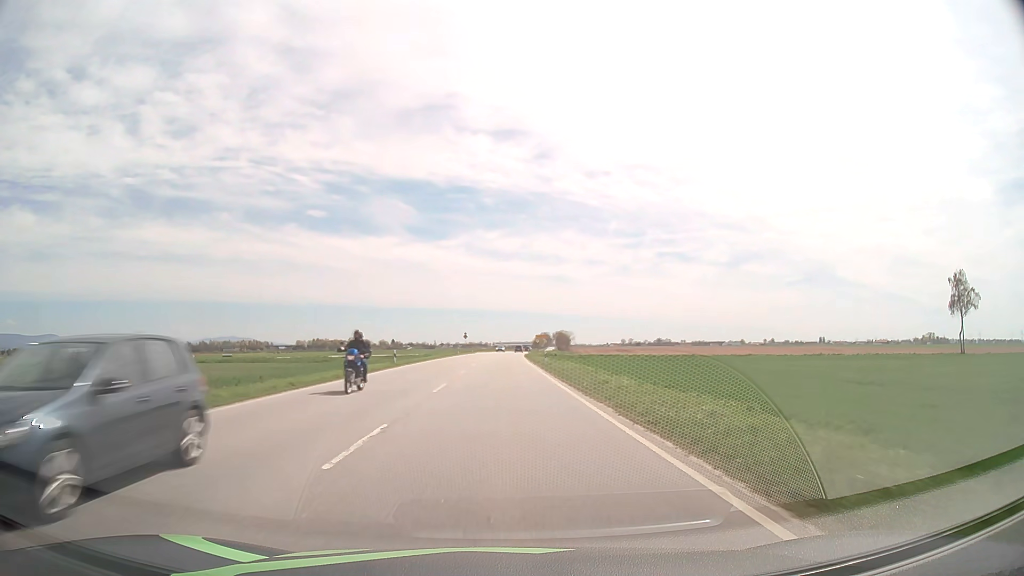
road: primary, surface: asphalt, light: Day
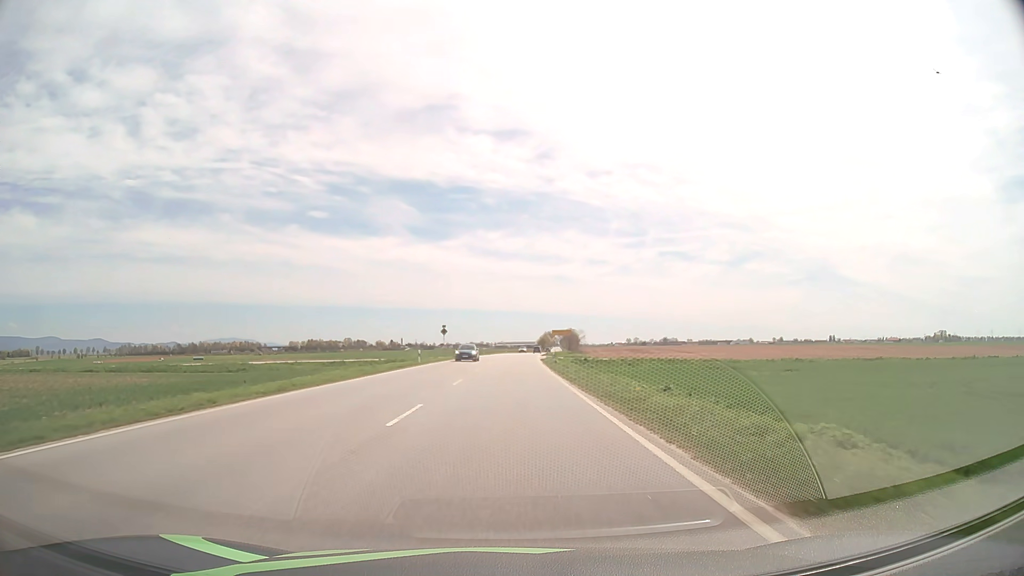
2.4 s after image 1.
(-0.2, +44.3) m; 0°
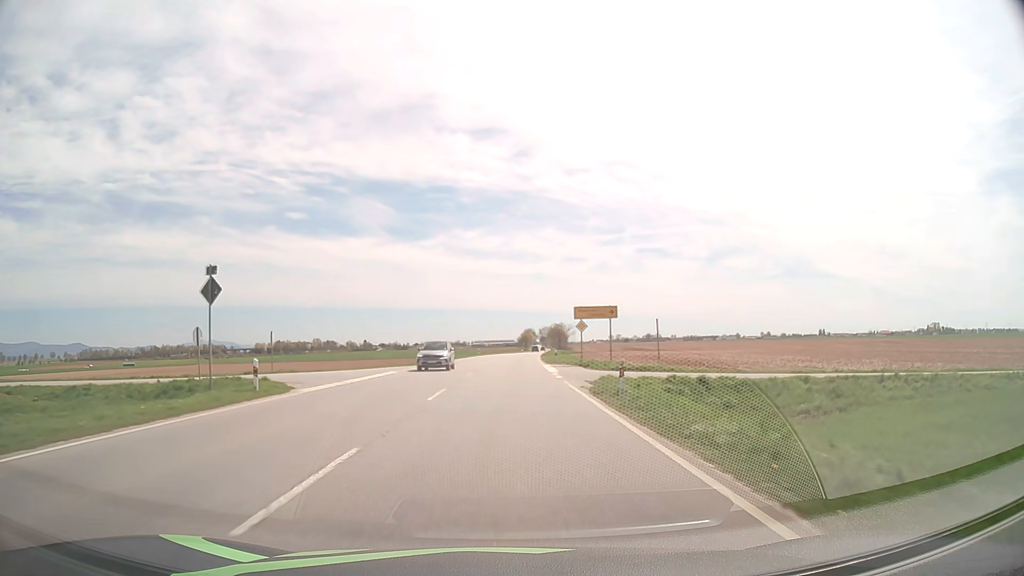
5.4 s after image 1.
(+0.8, +54.8) m; +2°
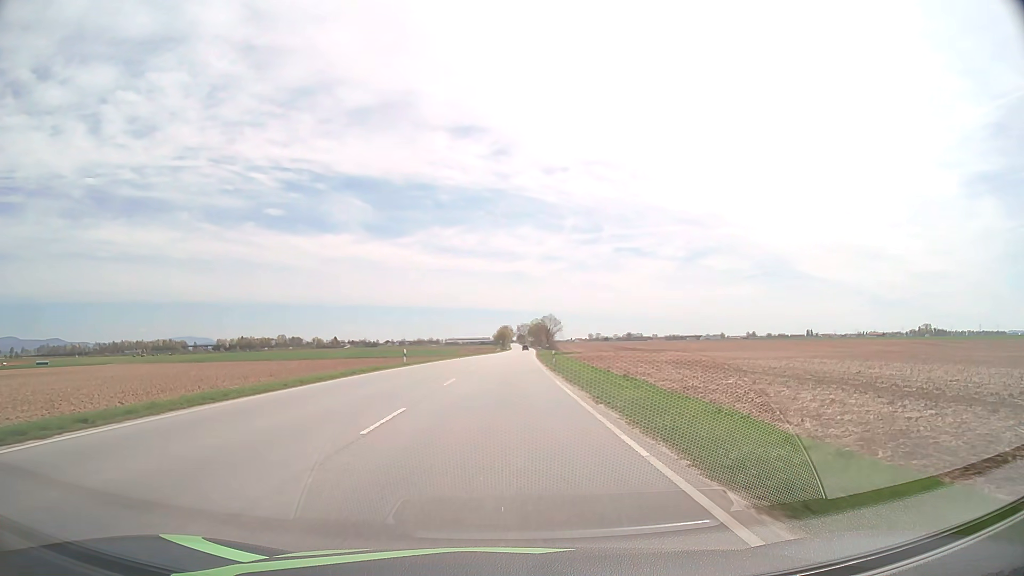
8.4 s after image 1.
(+1.0, +54.4) m; +2°
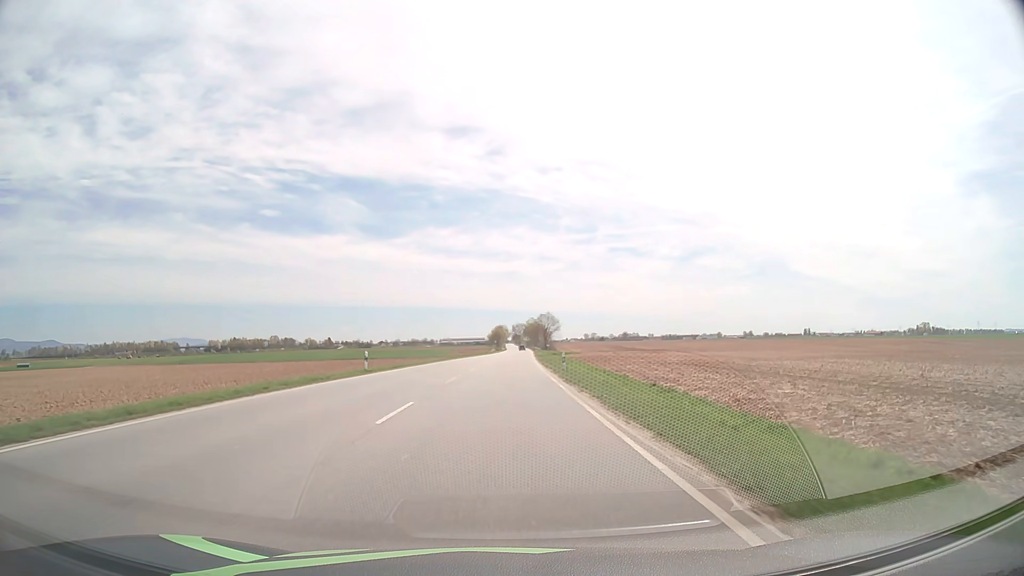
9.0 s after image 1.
(0.0, +10.9) m; 0°
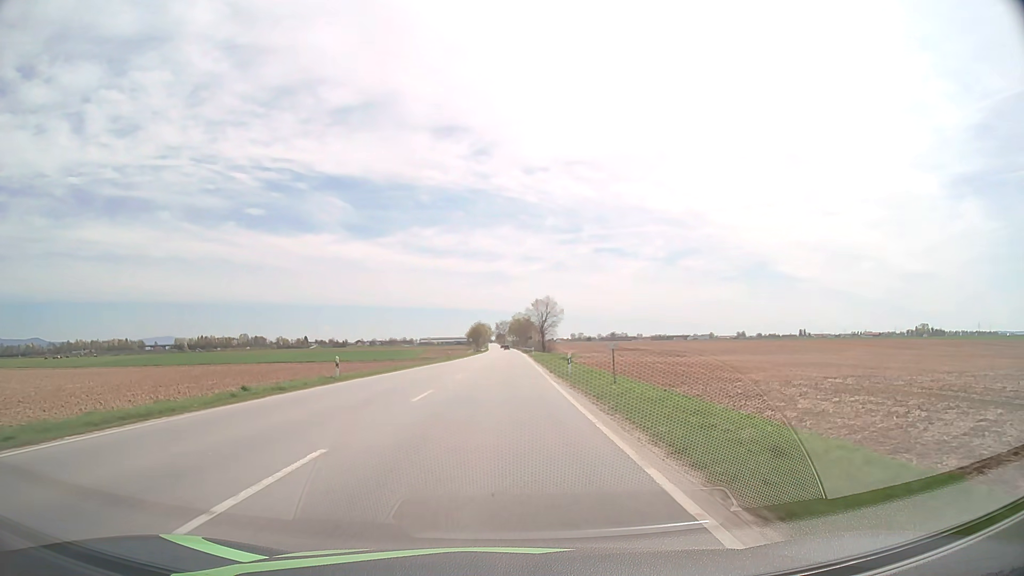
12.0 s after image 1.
(+0.8, +55.0) m; +1°
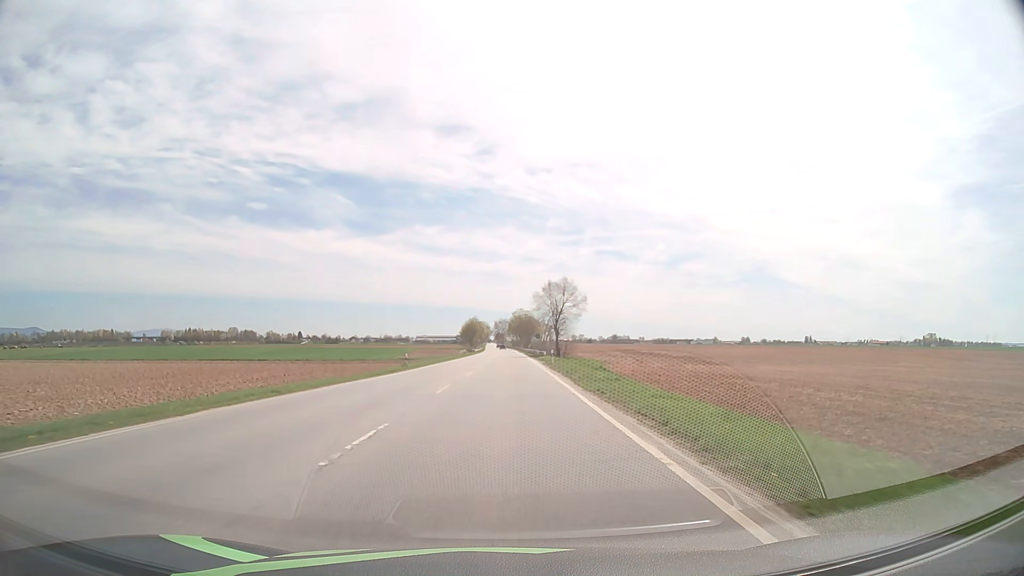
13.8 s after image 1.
(0.0, +33.3) m; 0°
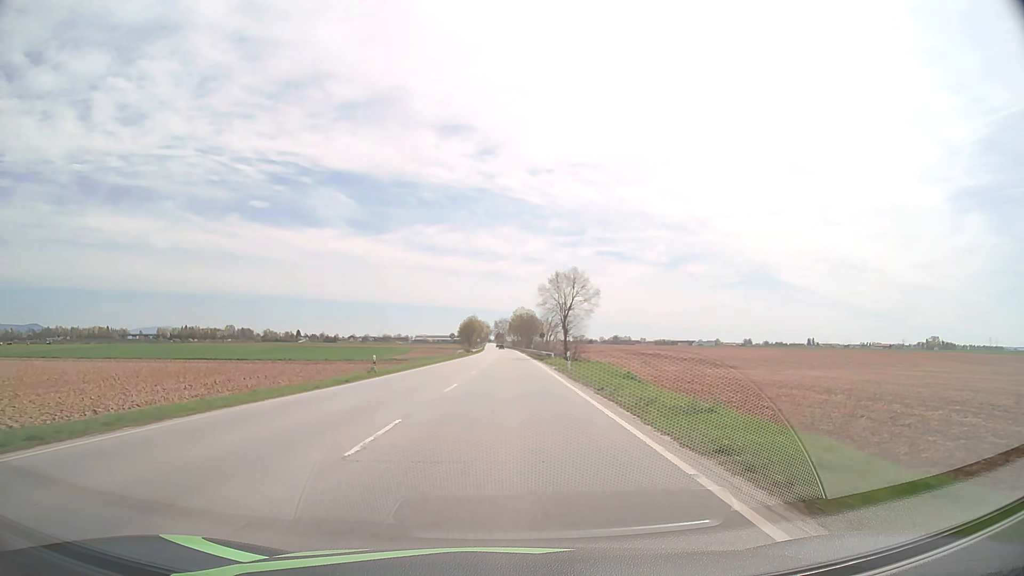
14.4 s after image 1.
(0.0, +11.1) m; 0°
(0, +10) (0, +20) (0, +30) (0, +40) (0, +50) (0, +60) (0, +70) (0, +80) (0, +90) (+1, +100) m
